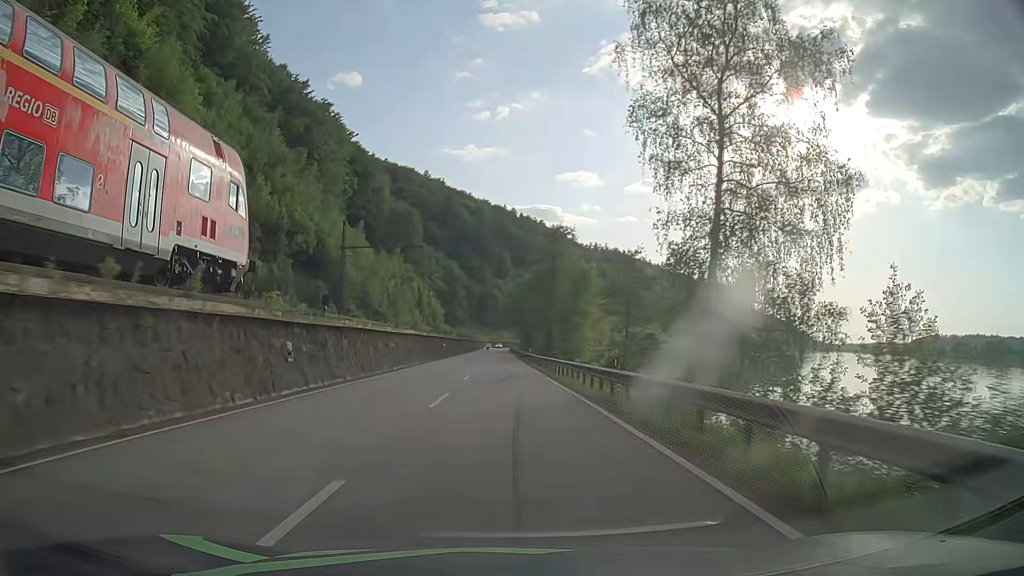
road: primary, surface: asphalt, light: Day
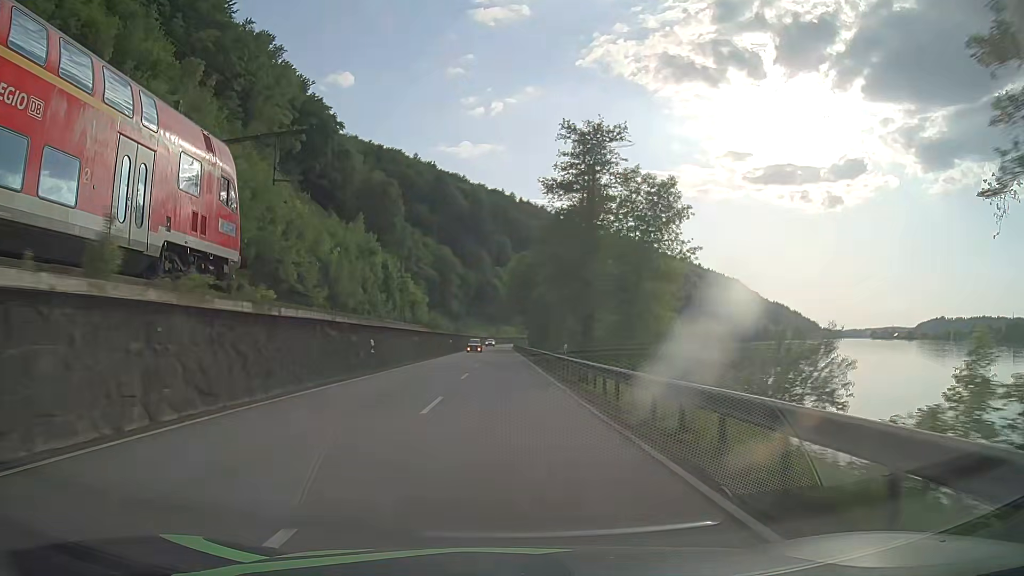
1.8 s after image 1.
(-0.3, +37.6) m; 0°
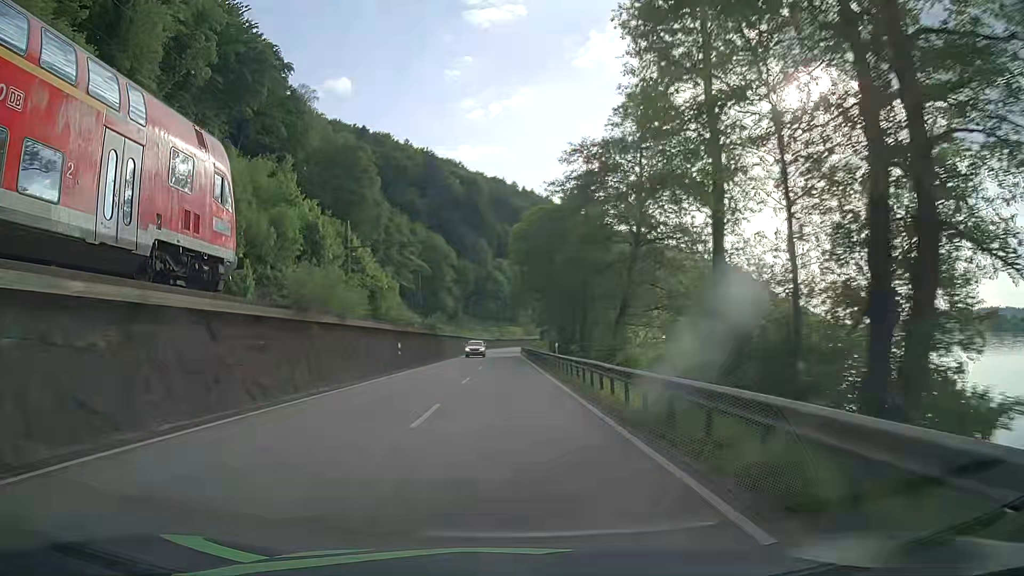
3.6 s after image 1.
(-0.2, +37.7) m; -1°
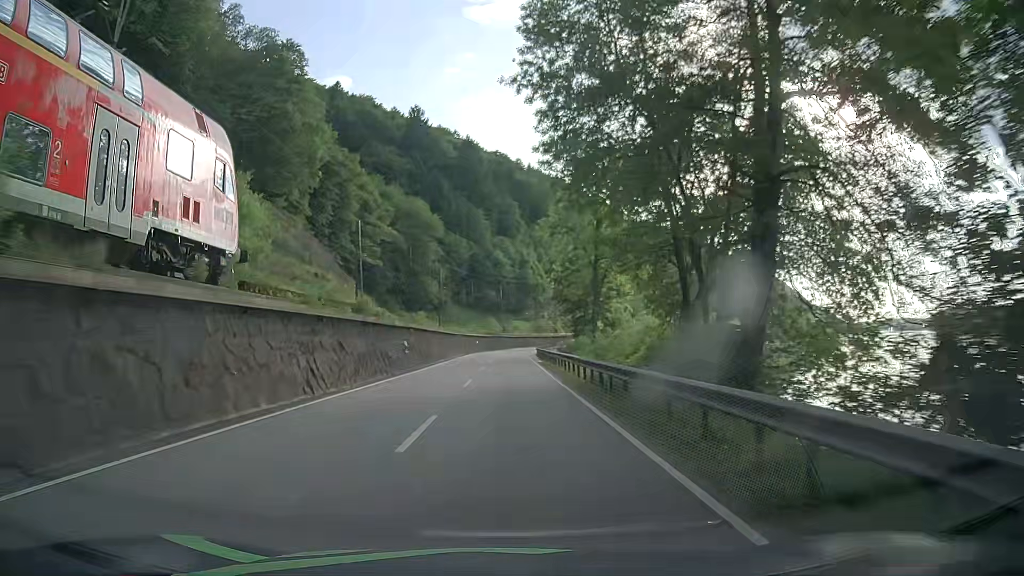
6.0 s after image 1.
(+0.3, +50.1) m; 0°
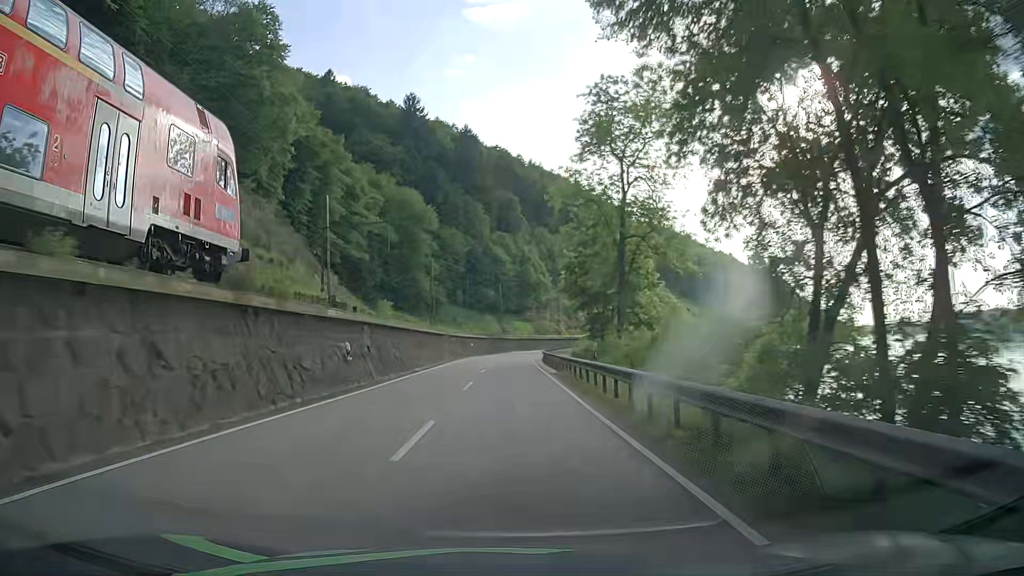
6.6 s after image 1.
(0.0, +12.5) m; 0°
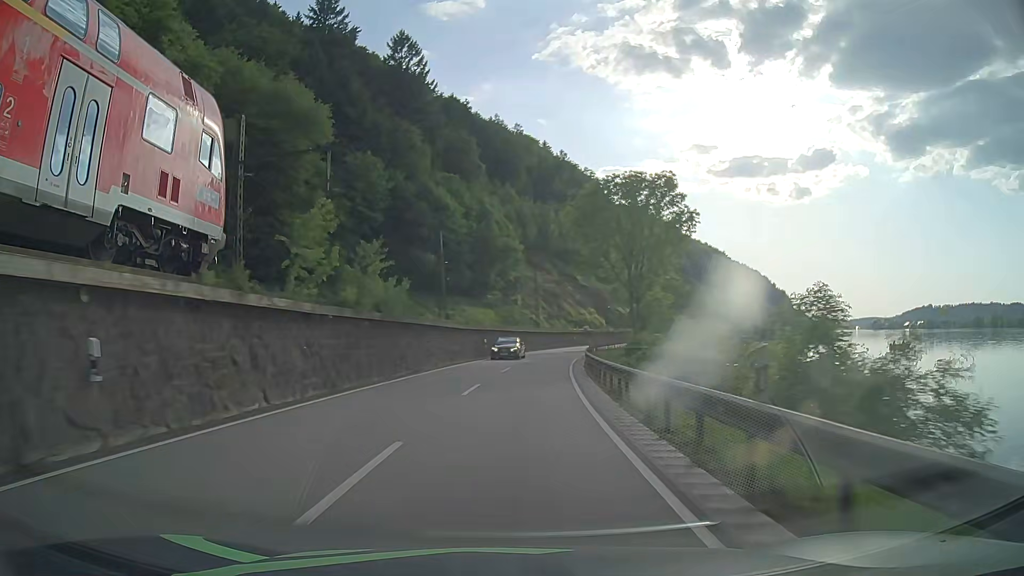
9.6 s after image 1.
(+0.7, +62.4) m; +3°
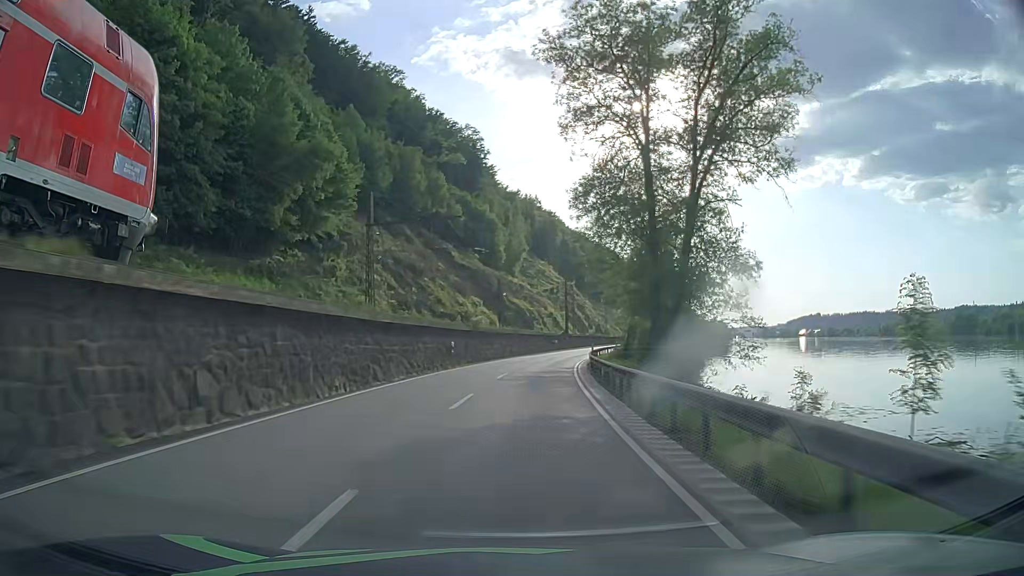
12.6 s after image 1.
(+5.7, +62.1) m; +11°
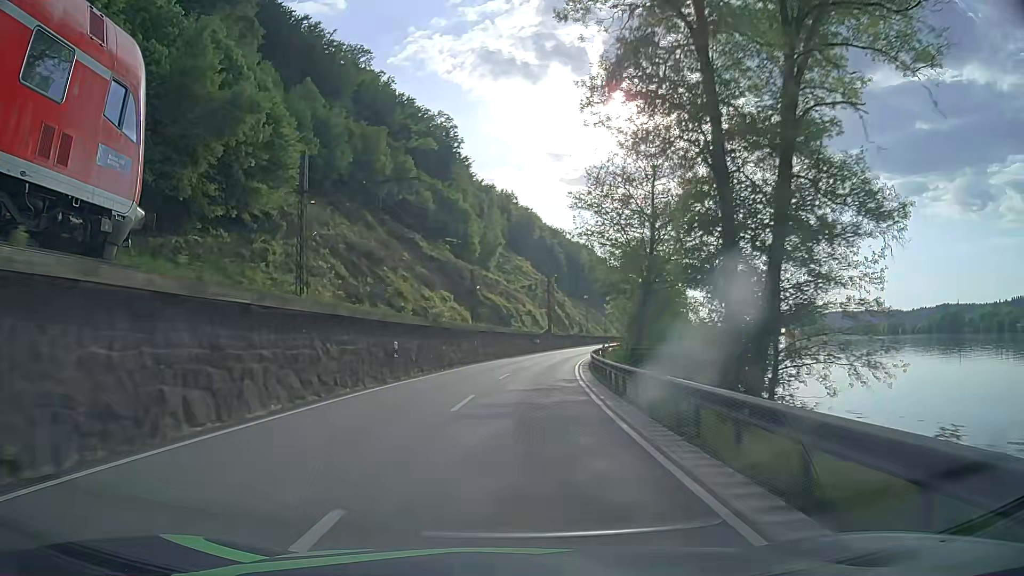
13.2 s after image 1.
(+0.2, +12.5) m; +2°
(0, +10) (+1, +20) (+1, +30) (+2, +40) (+4, +50) (+6, +60) (+7, +69) (+10, +79) (+12, +89) (+14, +99) m
